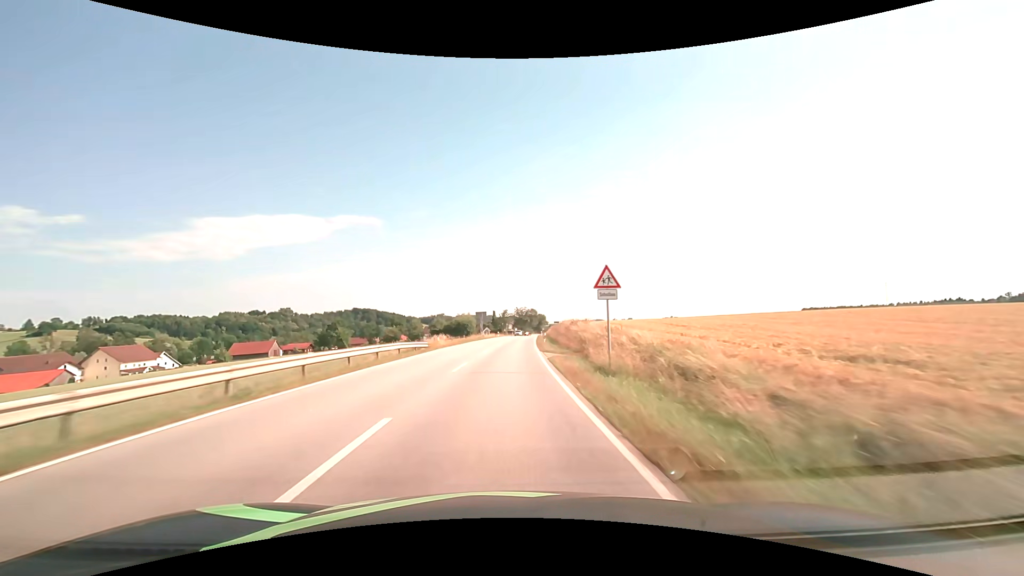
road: secondary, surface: asphalt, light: Day
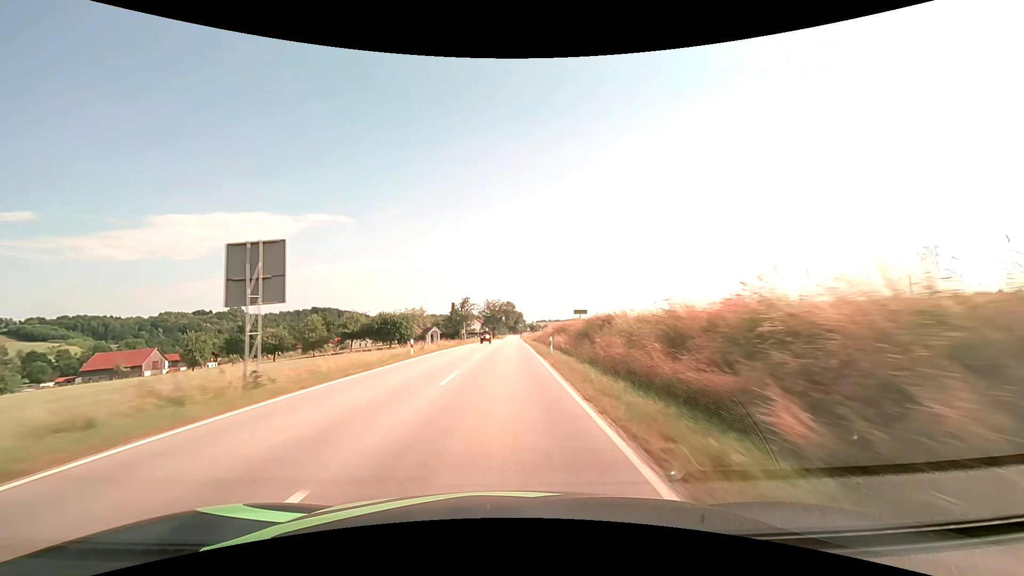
(+2.6, +62.8) m; +3°
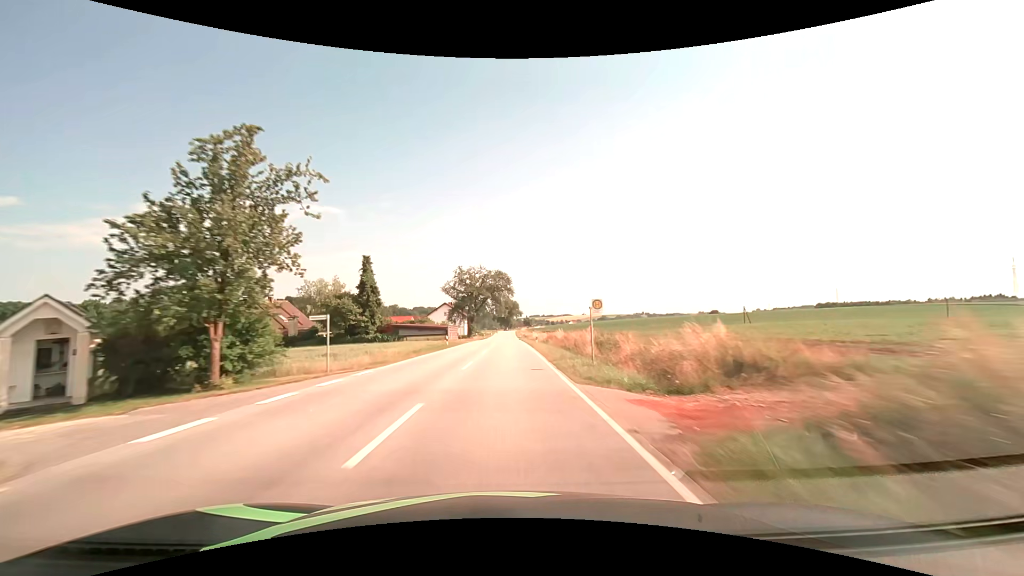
(+0.7, +79.1) m; +1°
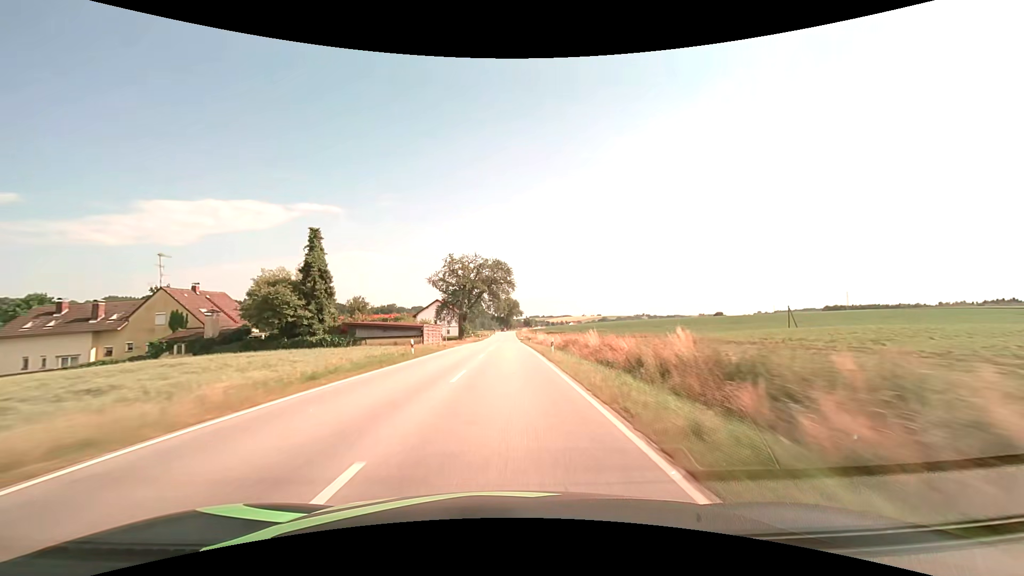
(0.0, +15.9) m; 0°
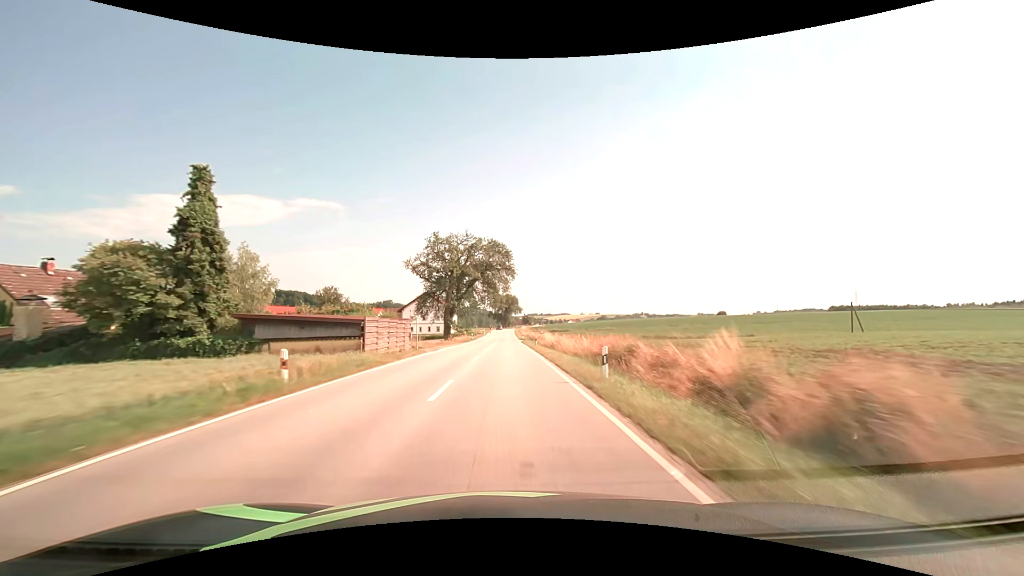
(+0.1, +15.9) m; 0°
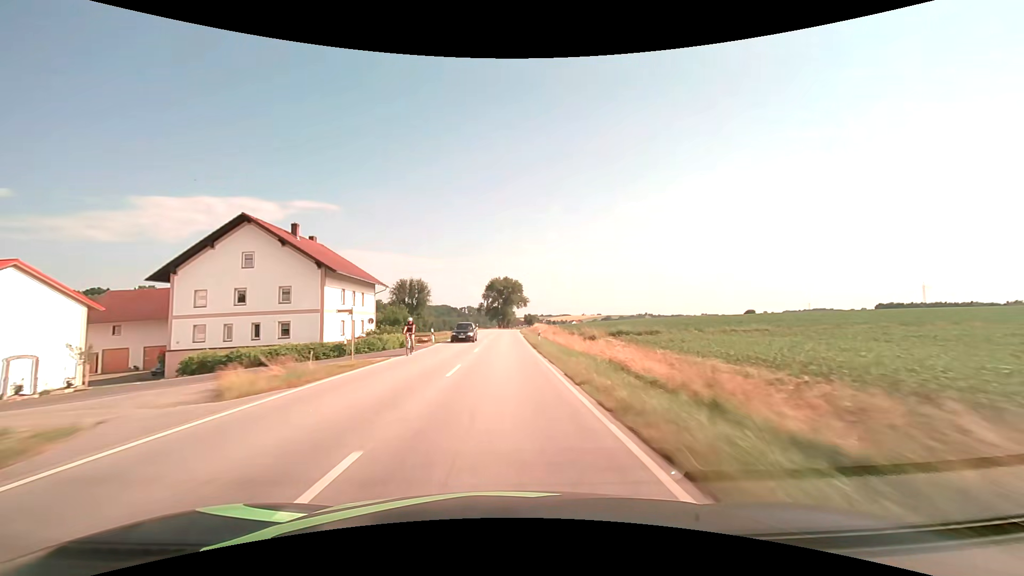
(+0.4, +79.4) m; 0°
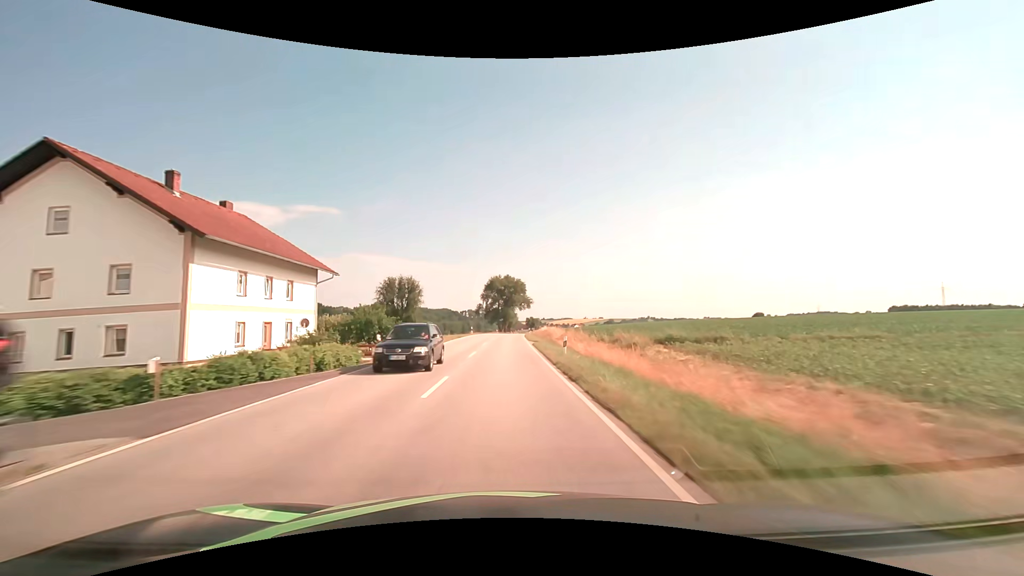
(0.0, +15.8) m; 0°
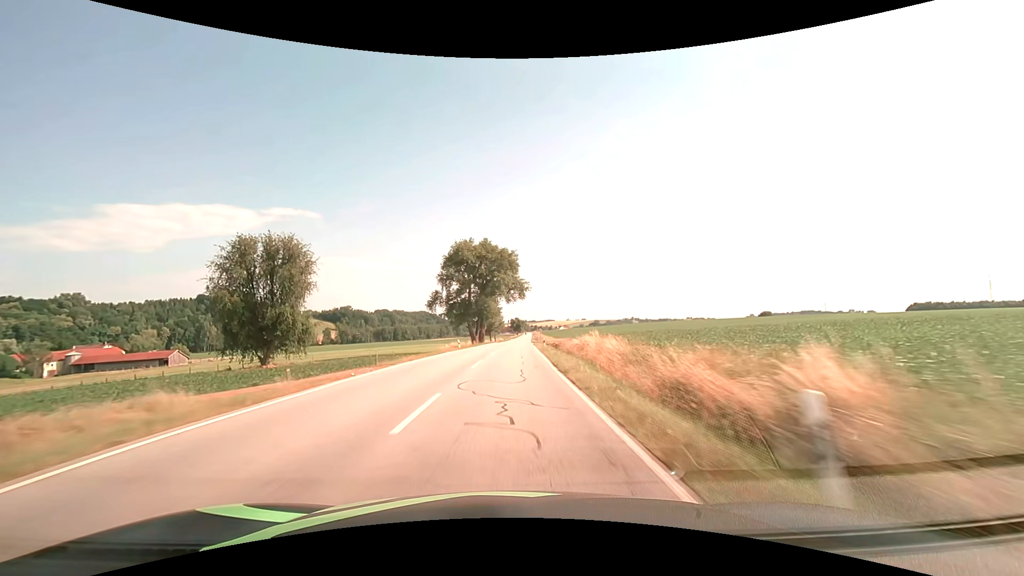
(+0.5, +62.9) m; +2°
(0, +10) (0, +20) (0, +30) (+1, +40) (+1, +50) (+1, +60) (+2, +70) (+2, +80) (+3, +90) (+3, +100) m
